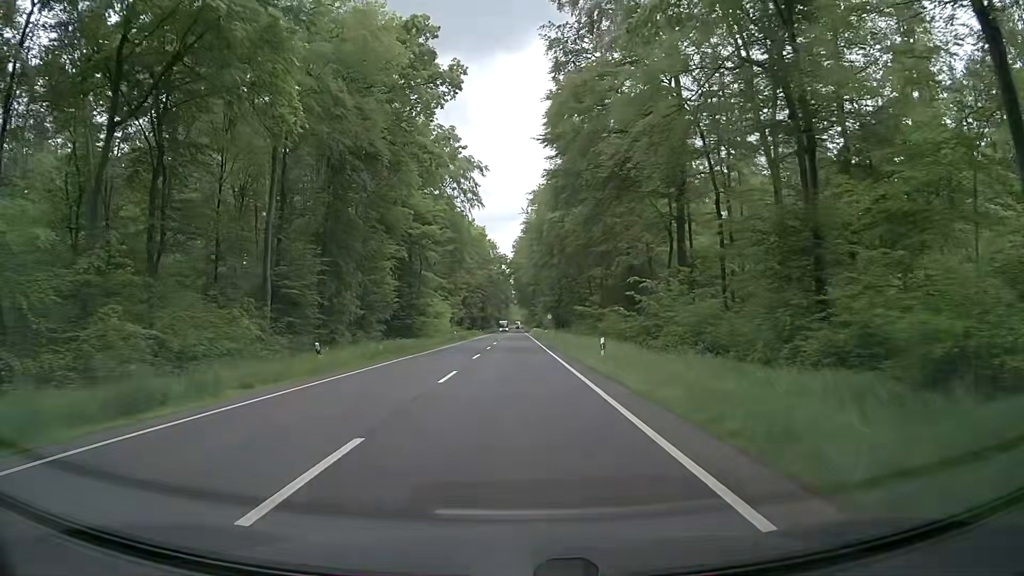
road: primary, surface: asphalt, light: Day
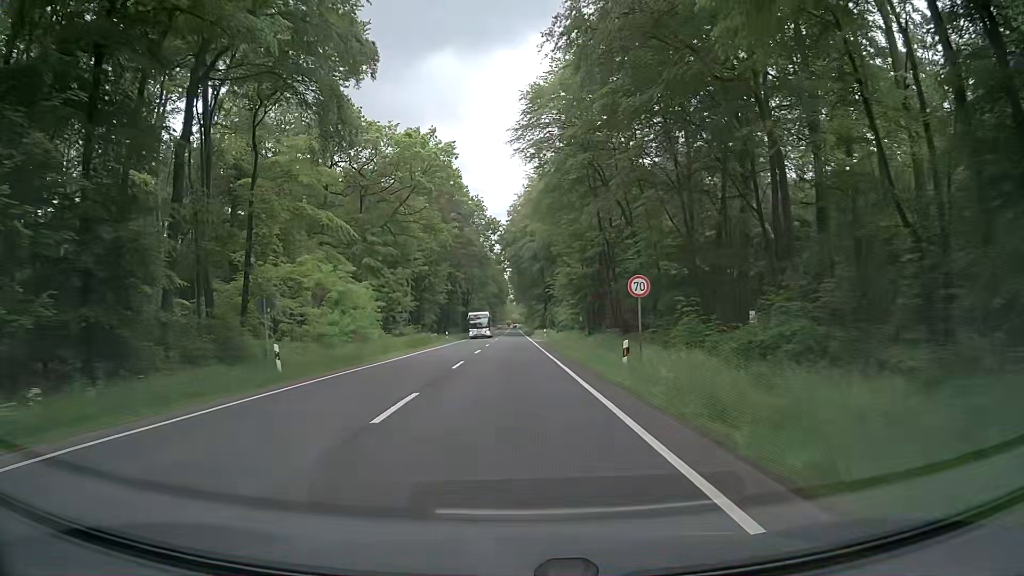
(-0.3, +55.8) m; -1°
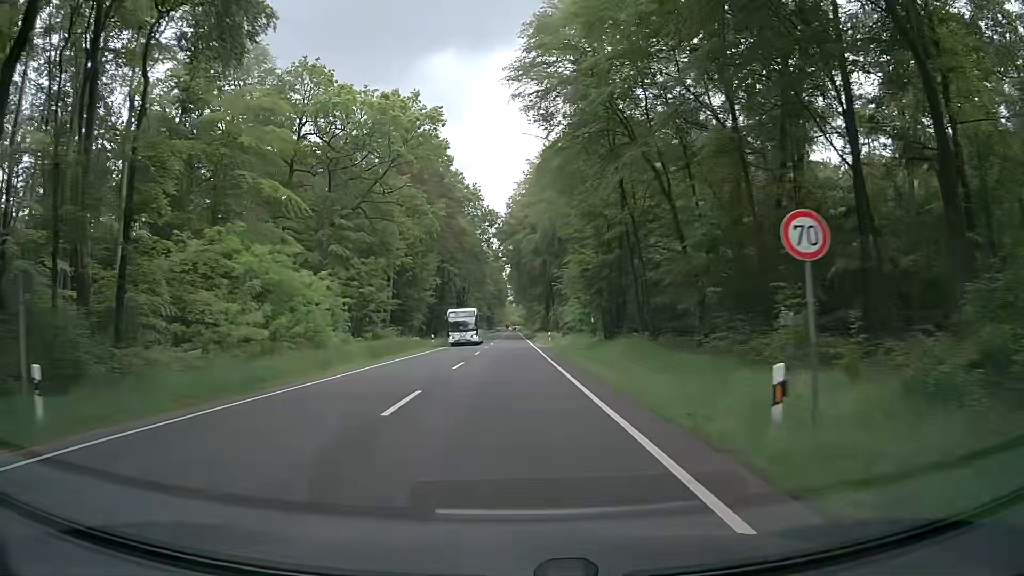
(+0.1, +11.2) m; +1°
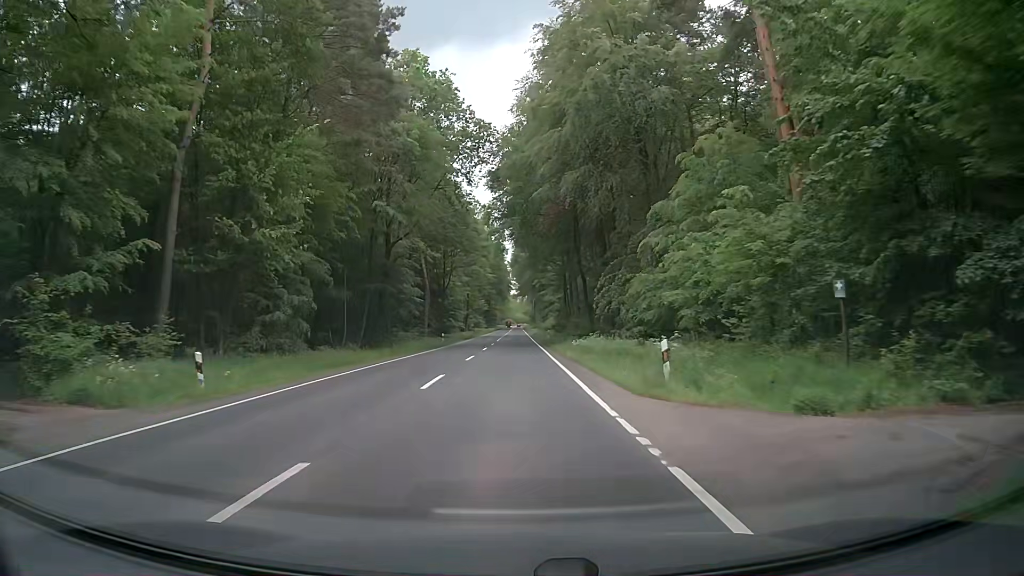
(-0.4, +44.6) m; -1°
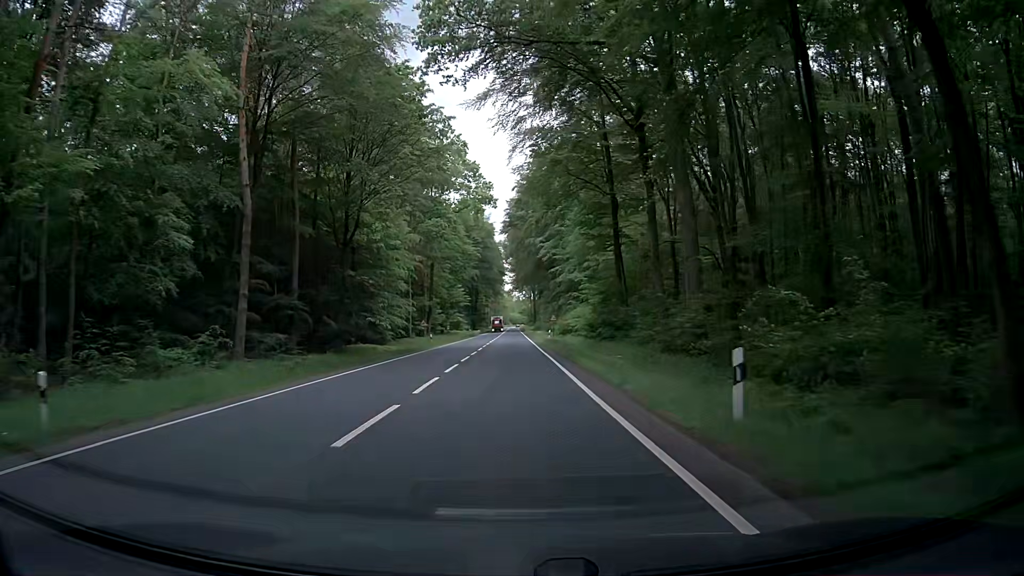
(+0.1, +55.8) m; +1°
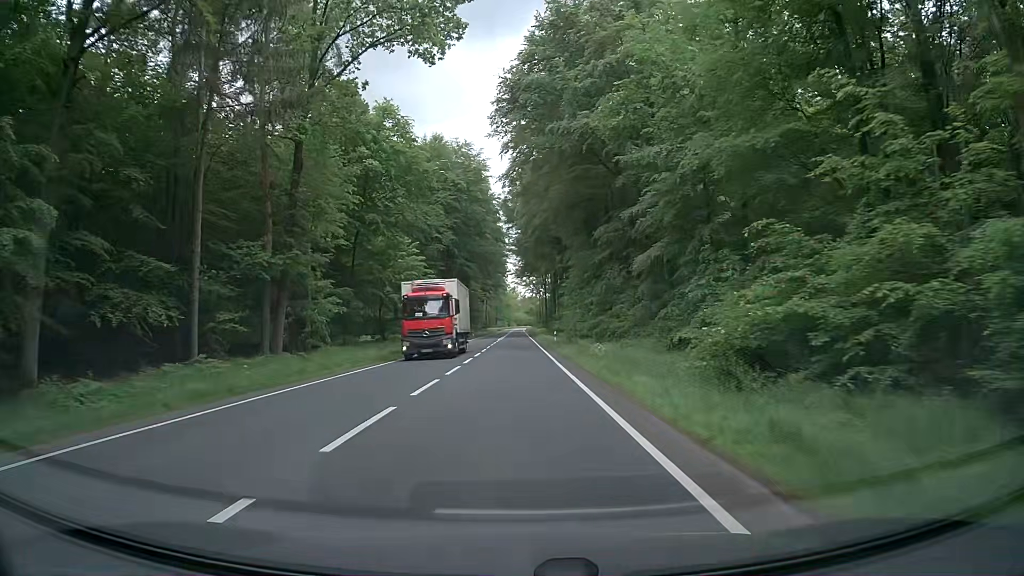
(-0.3, +55.7) m; -1°
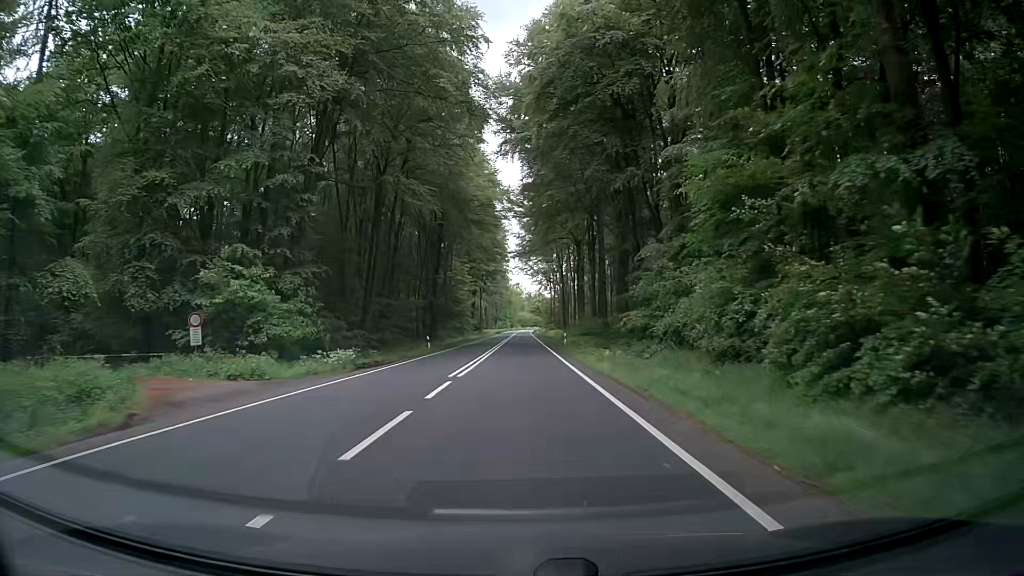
(+0.3, +55.5) m; 0°
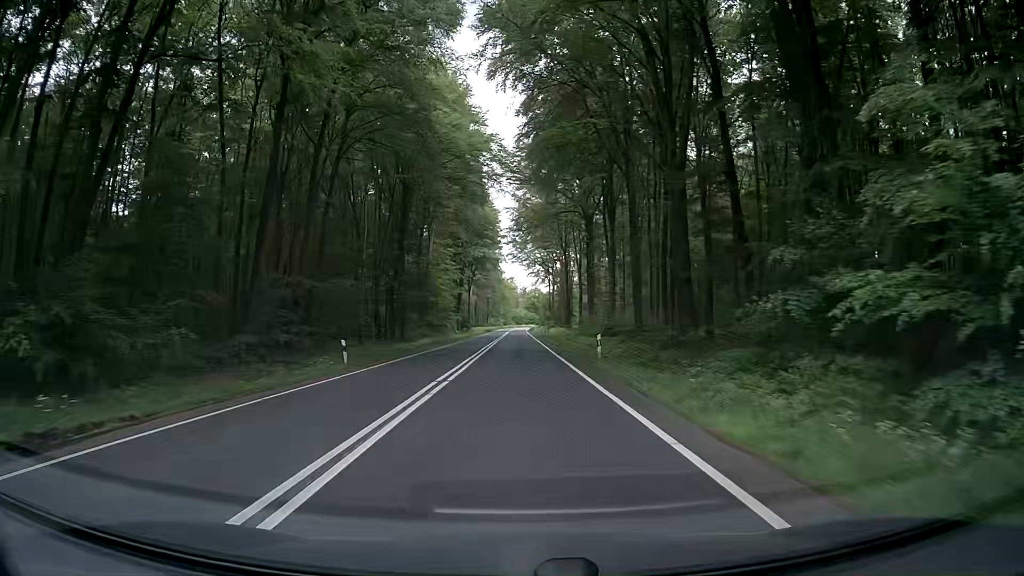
(+0.1, +22.2) m; +1°
(0, +10) (0, +20) (0, +30) (0, +40) (0, +50) (0, +60) (0, +70) (0, +80) (0, +90) (0, +100) m
